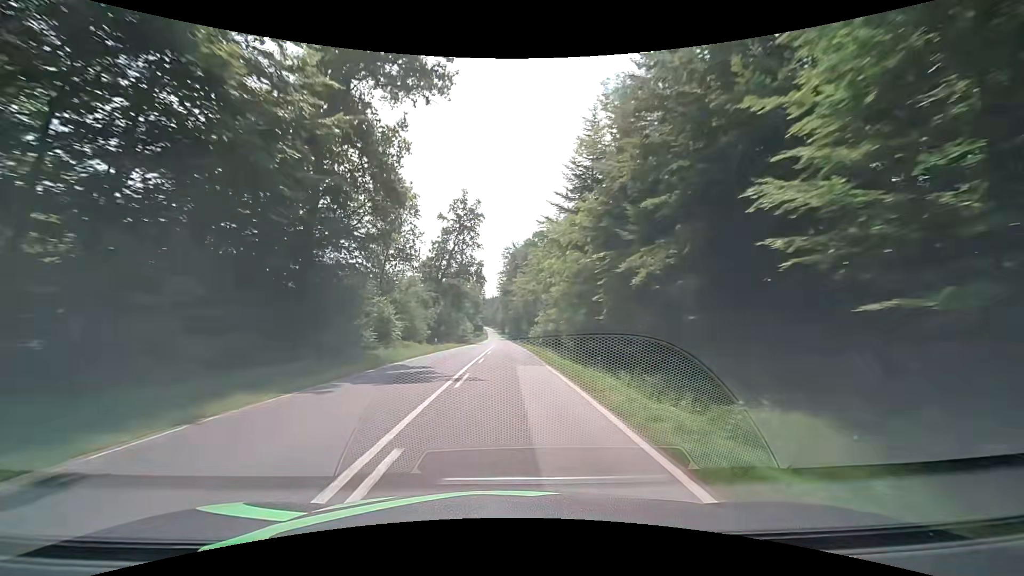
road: secondary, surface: asphalt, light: Day
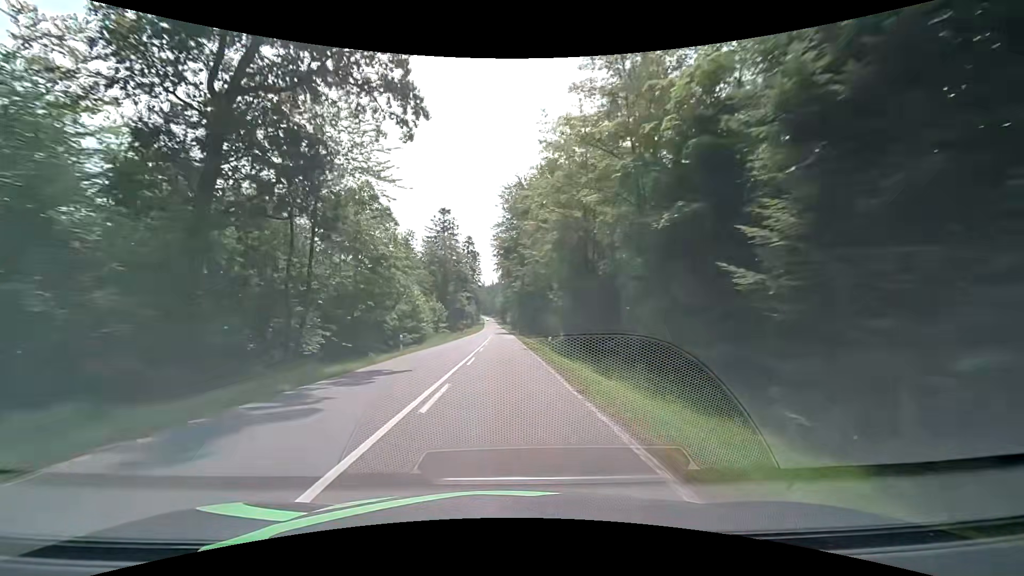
(+0.2, +63.7) m; 0°
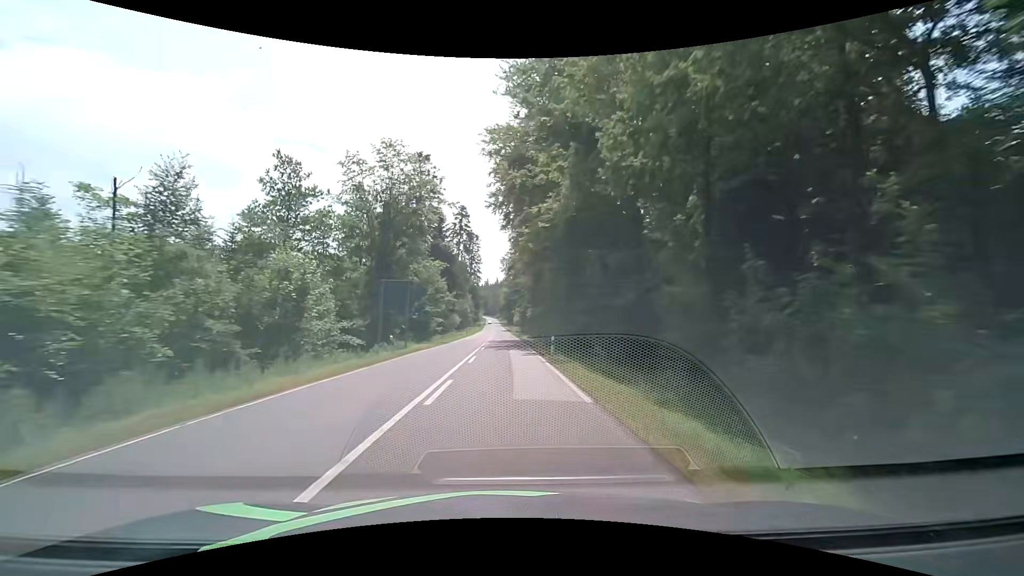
(0.0, +50.3) m; -1°
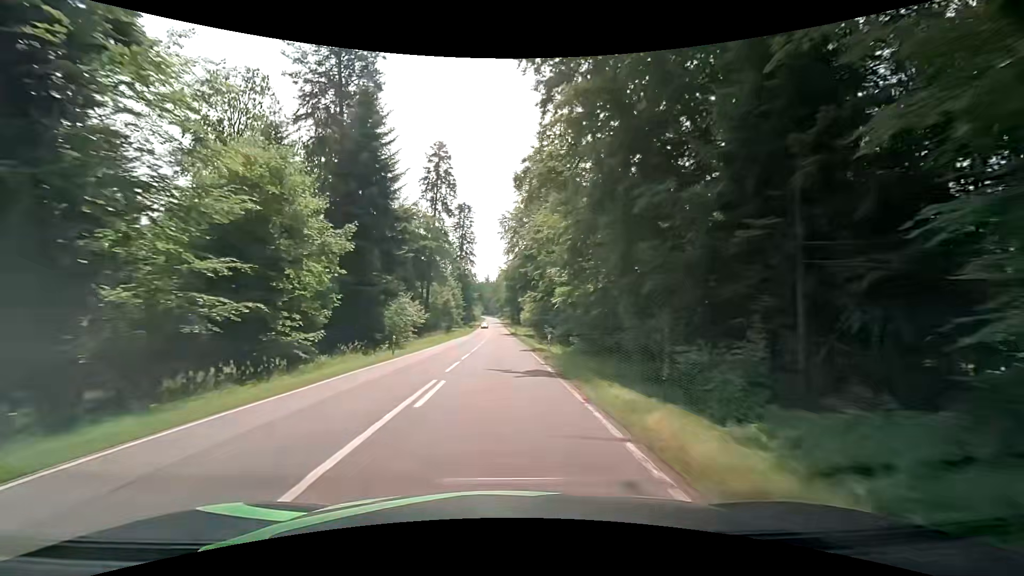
(+0.2, +49.9) m; 0°
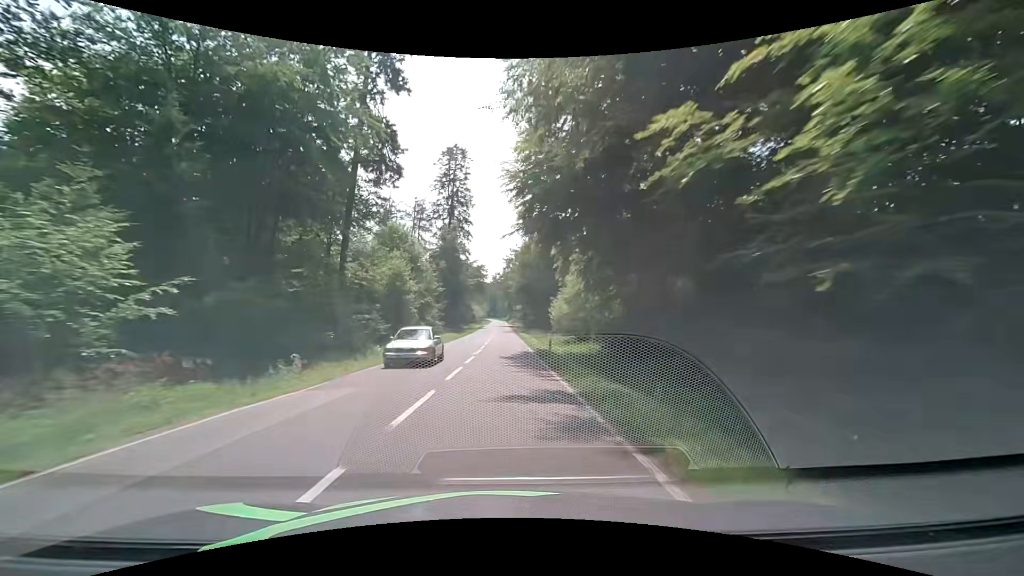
(-0.2, +50.0) m; 0°
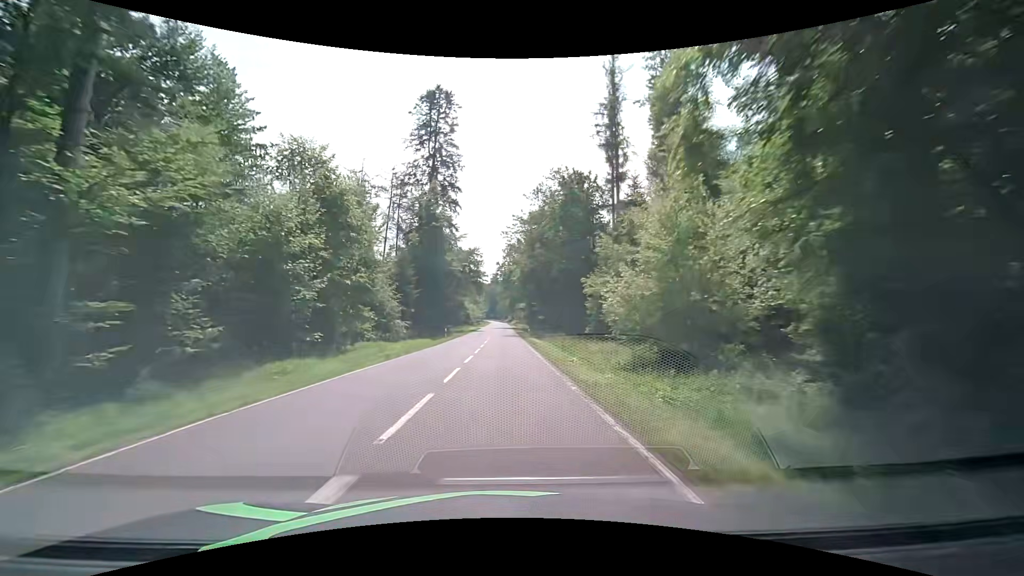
(-0.4, +25.0) m; -1°
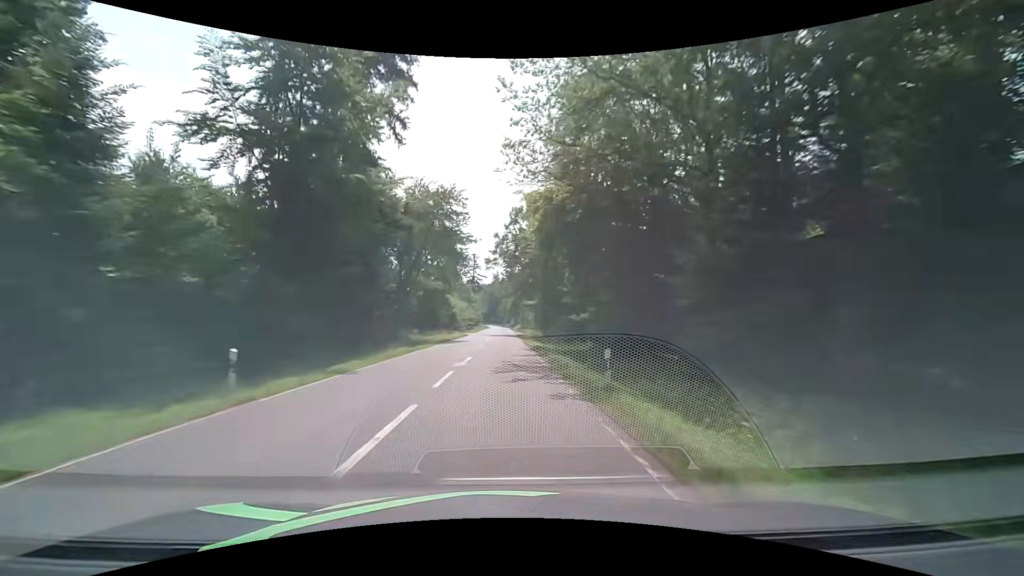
(0.0, +37.5) m; 0°
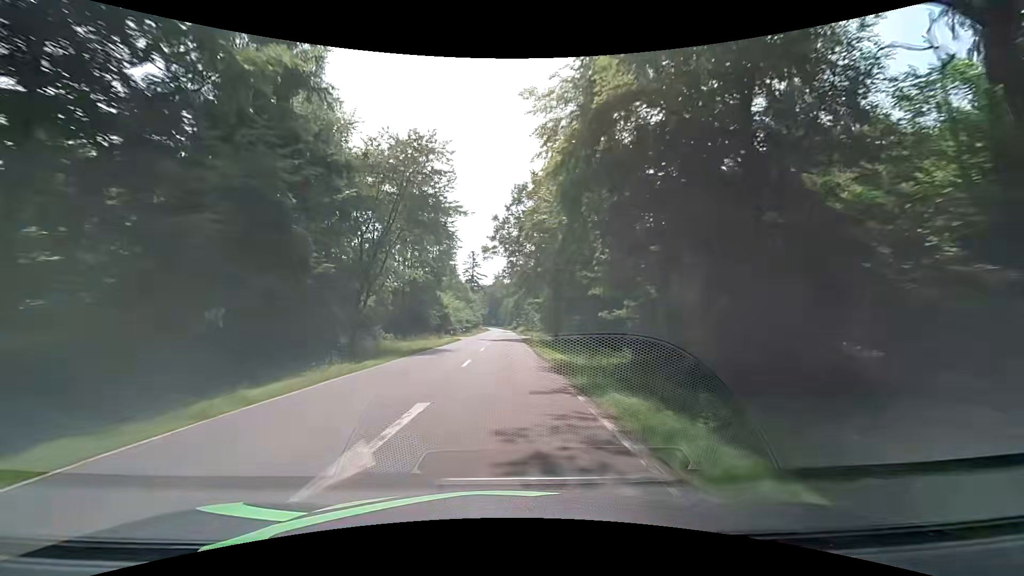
(0.0, +12.5) m; 0°
